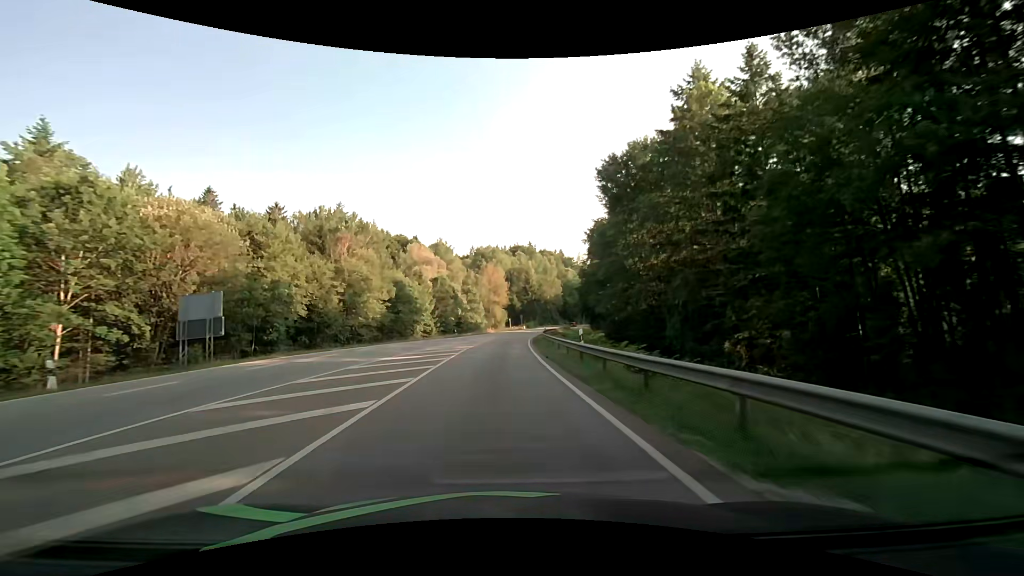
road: secondary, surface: asphalt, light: Day
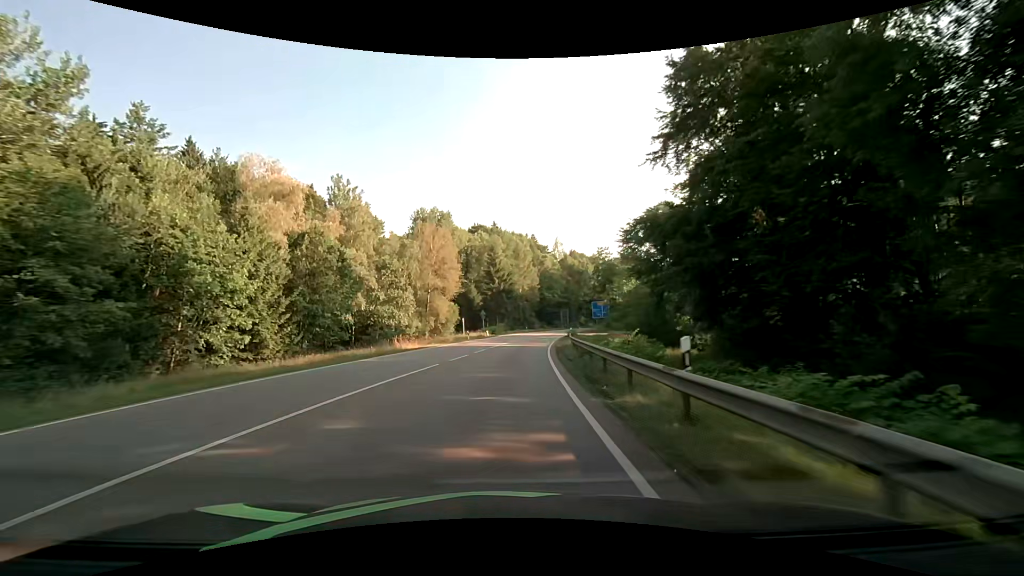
(+0.9, +55.6) m; +4°
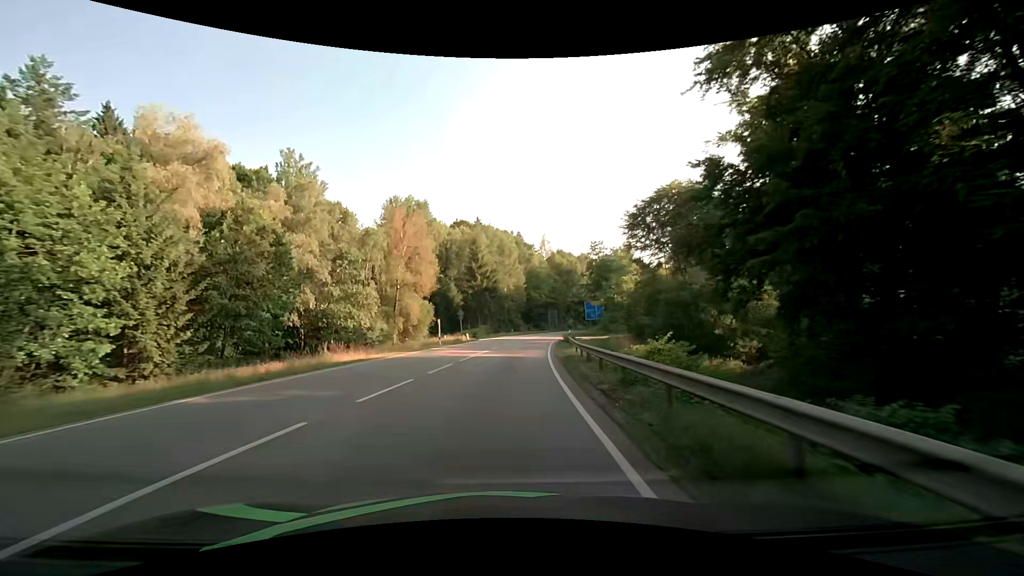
(+0.2, +10.9) m; +2°
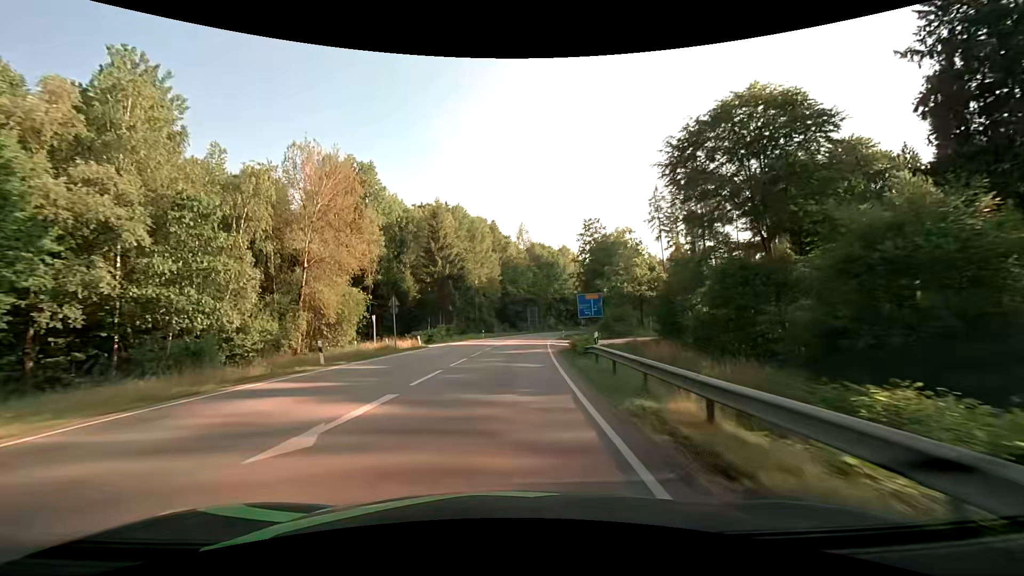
(+0.5, +21.6) m; +3°
(0, +10) (0, +20) (+1, +30) (+2, +40) (+3, +50) (+4, +60) (+5, +70) (+7, +80) (+9, +89) (+11, +99) m
